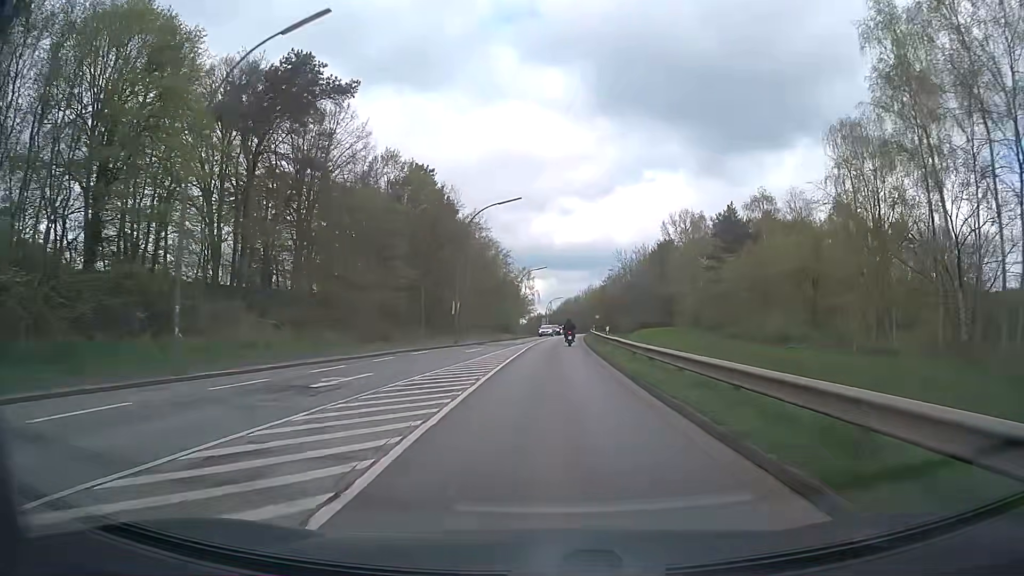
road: secondary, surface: asphalt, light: Day
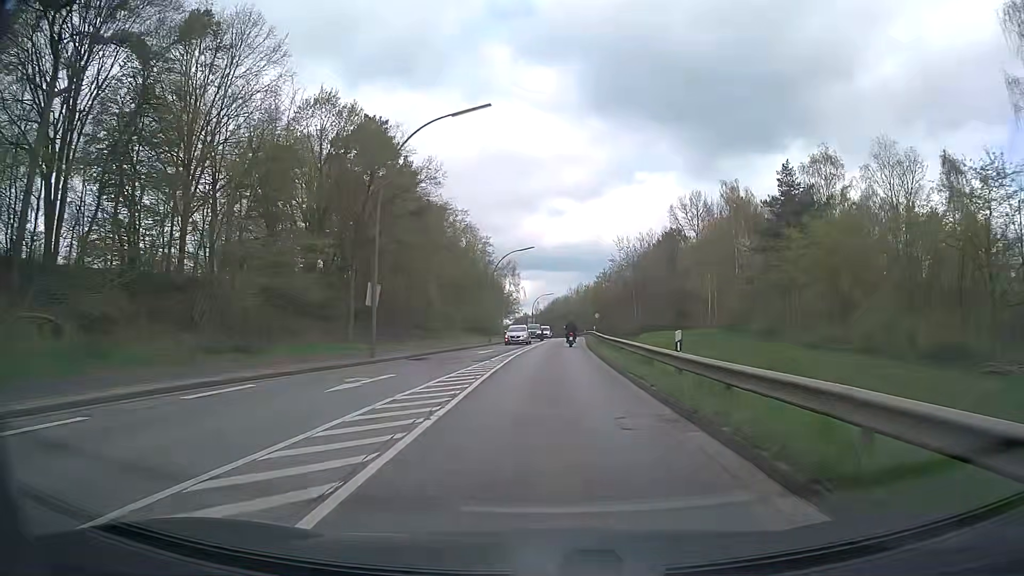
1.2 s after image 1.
(+0.2, +20.2) m; +1°
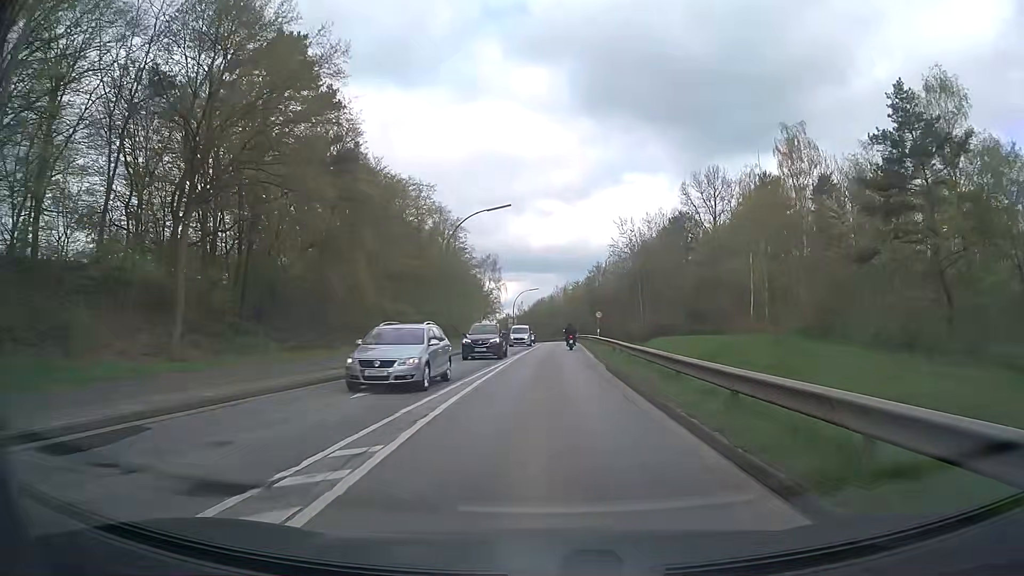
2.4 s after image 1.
(+0.3, +20.4) m; +1°
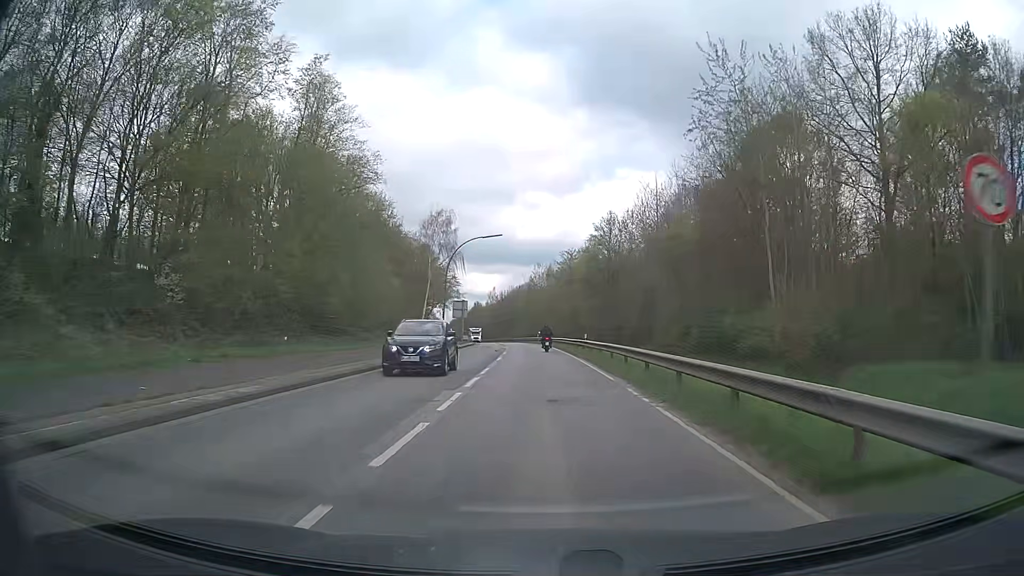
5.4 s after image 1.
(+1.5, +51.8) m; +2°
(0, +10) (0, +20) (0, +30) (0, +40) (-1, +50) (-1, +60) (-2, +70) (-2, +80) (-3, +90) (-4, +100) m
